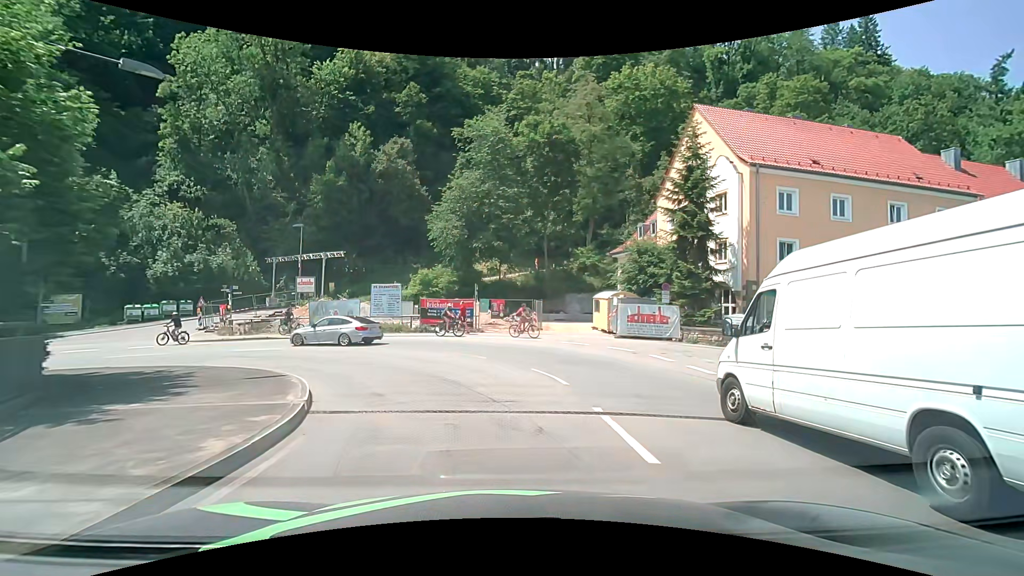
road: primary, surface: asphalt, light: Day
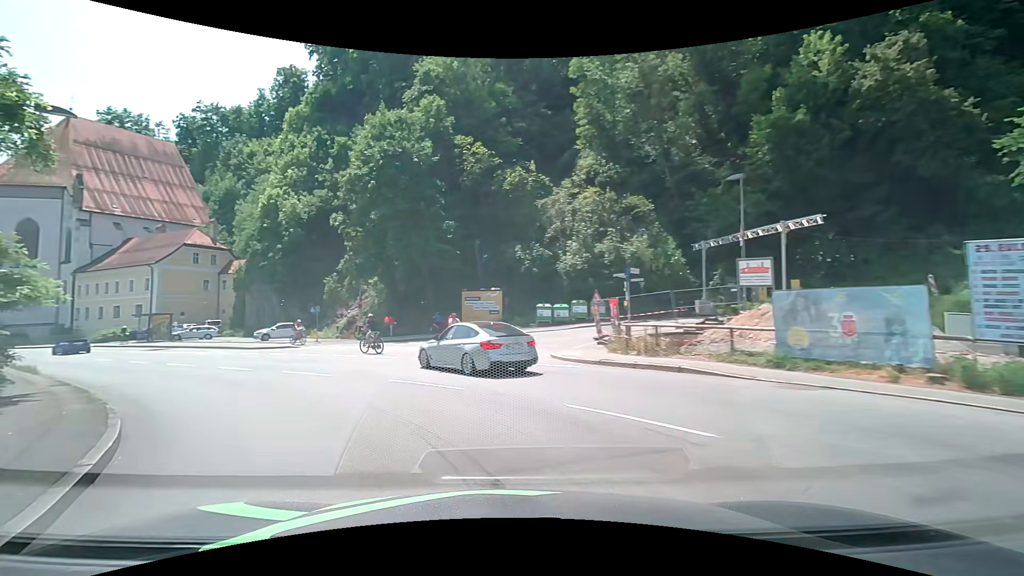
(-6.3, +18.7) m; -46°
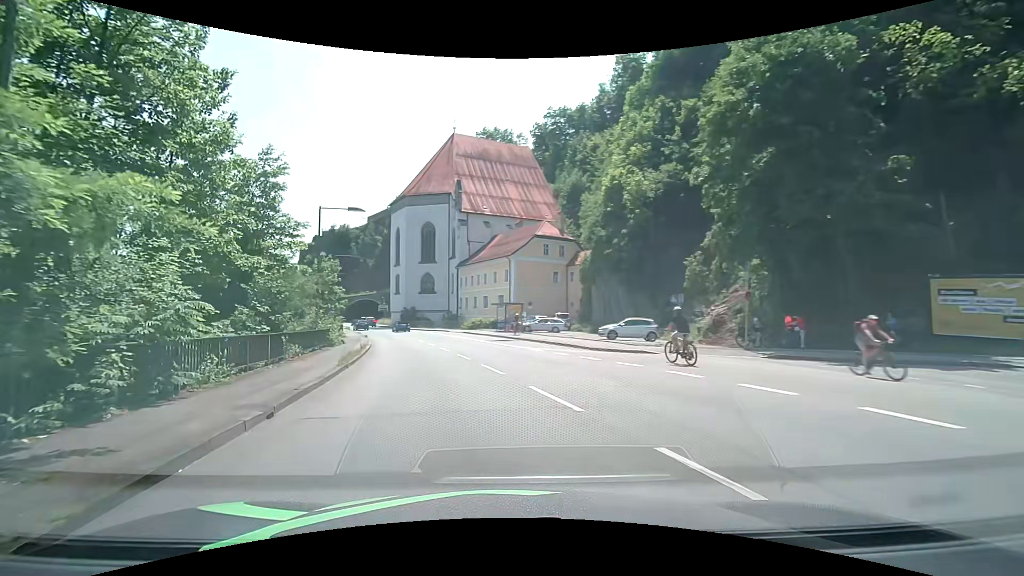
(-4.7, +12.1) m; -39°
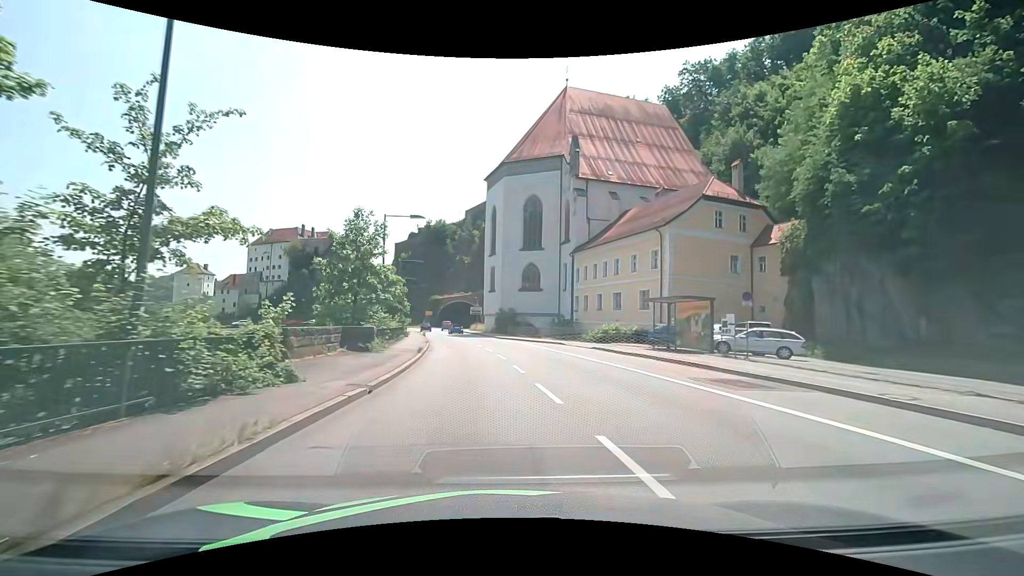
(-3.5, +22.3) m; -11°
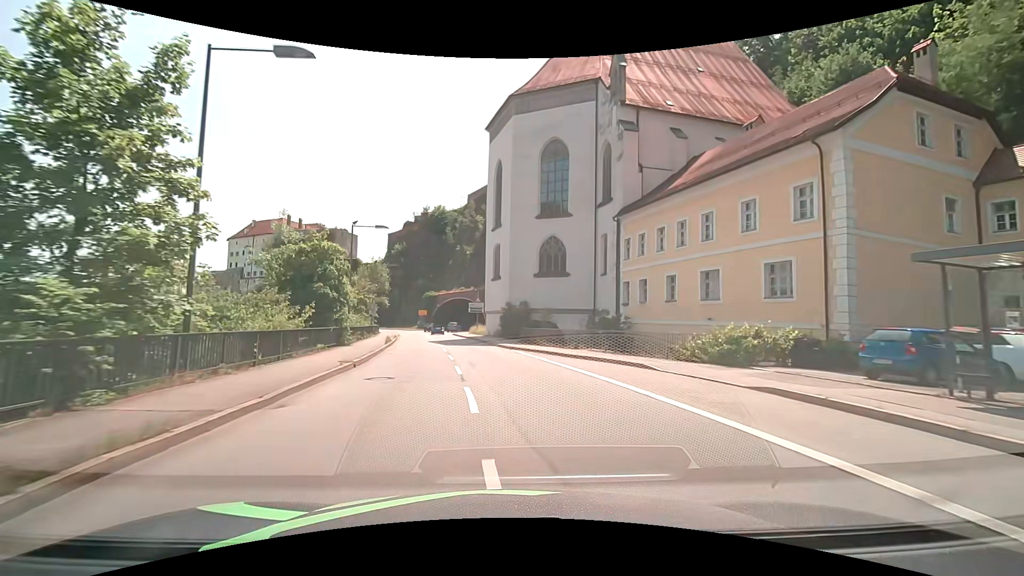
(-0.4, +19.3) m; -2°
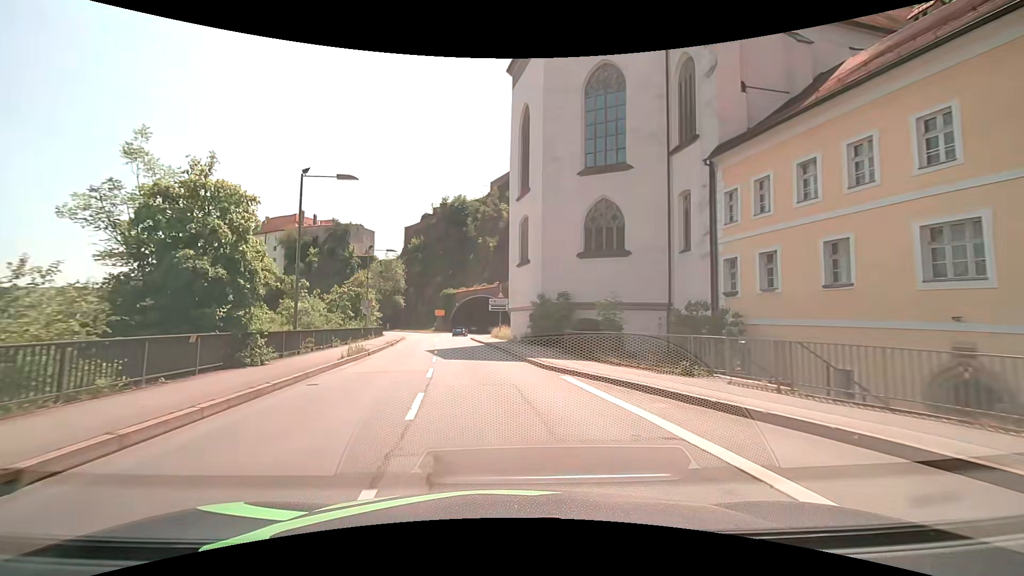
(-0.2, +12.7) m; -3°
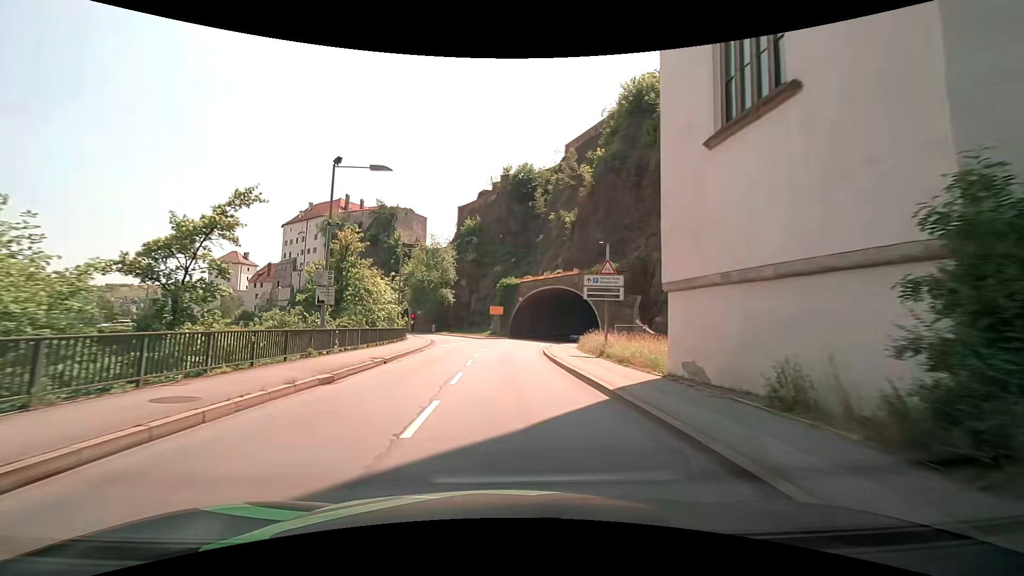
(-2.1, +24.9) m; -8°
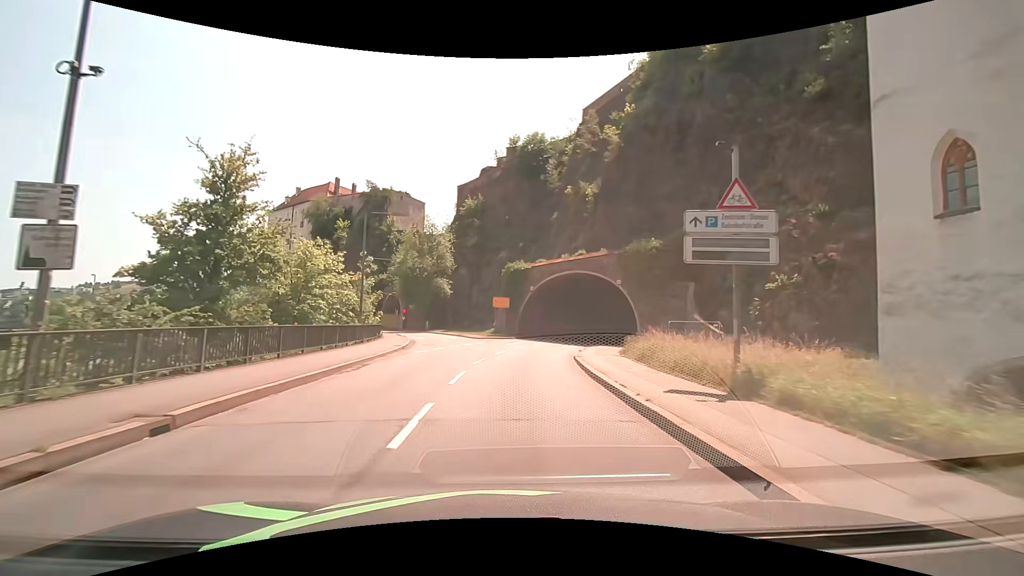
(-0.1, +12.9) m; -1°
